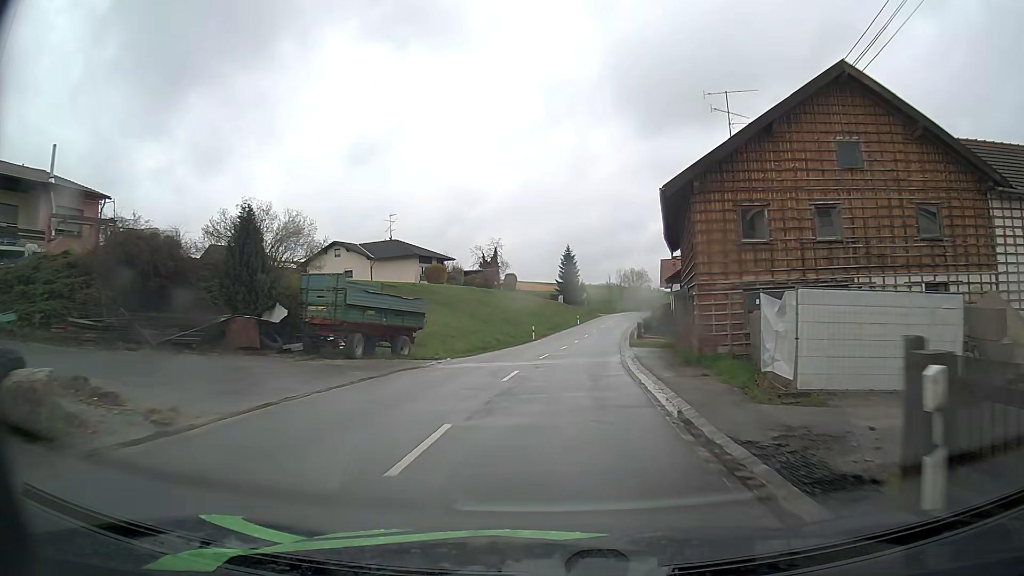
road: secondary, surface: asphalt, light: Day
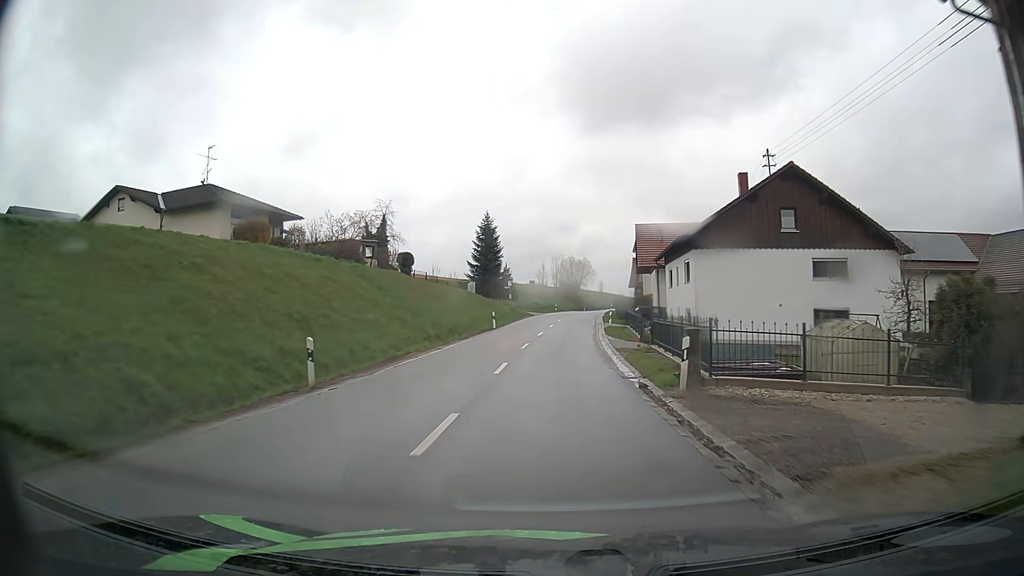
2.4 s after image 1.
(+1.8, +35.5) m; +6°
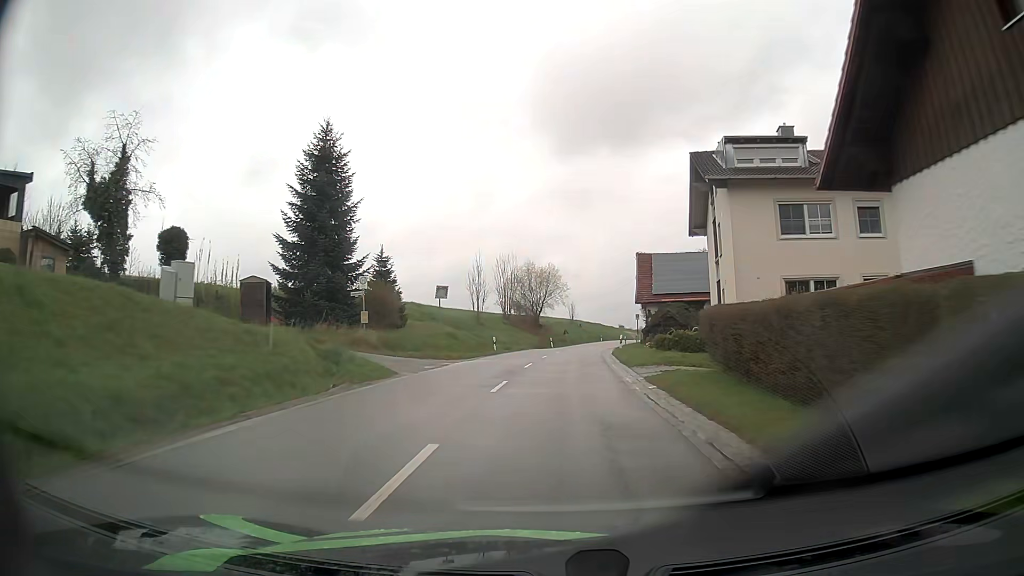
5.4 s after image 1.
(+1.8, +47.6) m; +4°
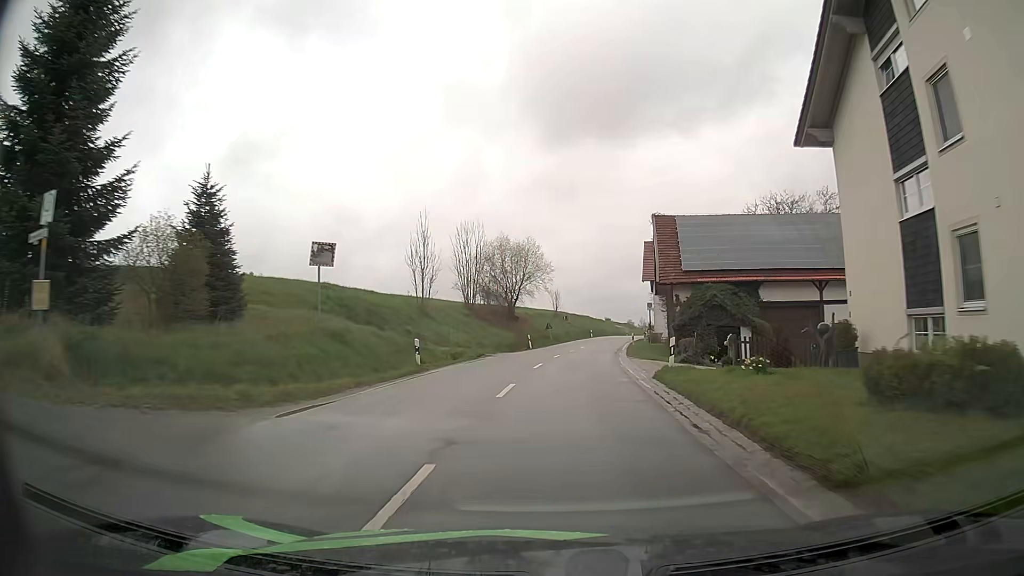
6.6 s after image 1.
(+0.2, +19.1) m; +1°
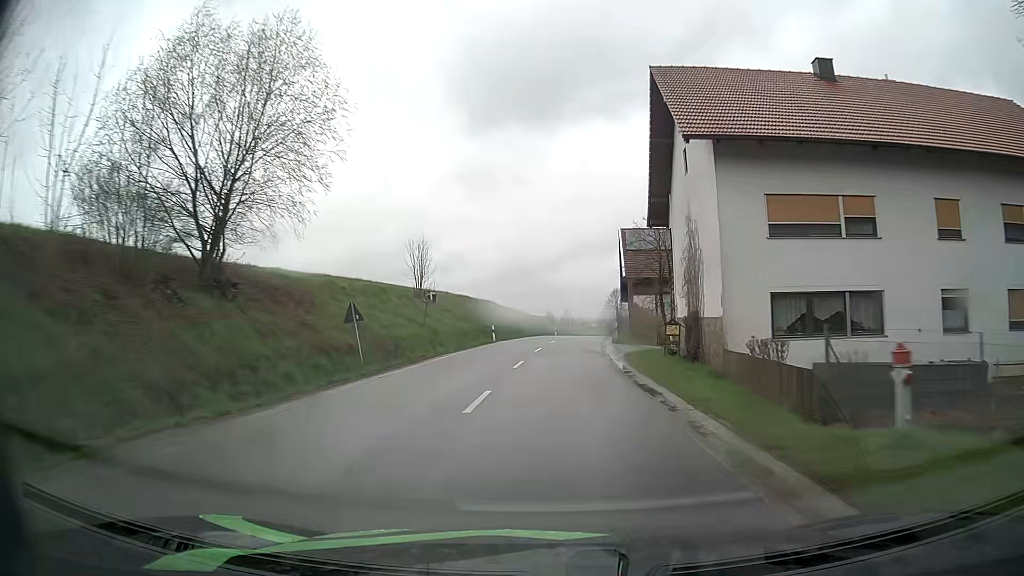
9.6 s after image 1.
(+3.2, +48.3) m; +8°
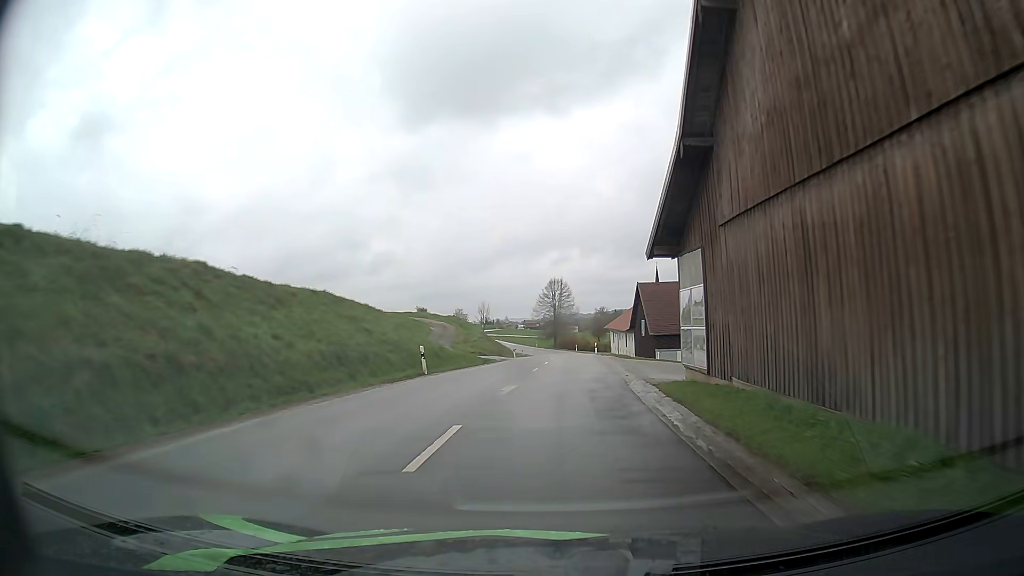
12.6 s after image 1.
(+2.3, +48.8) m; +6°
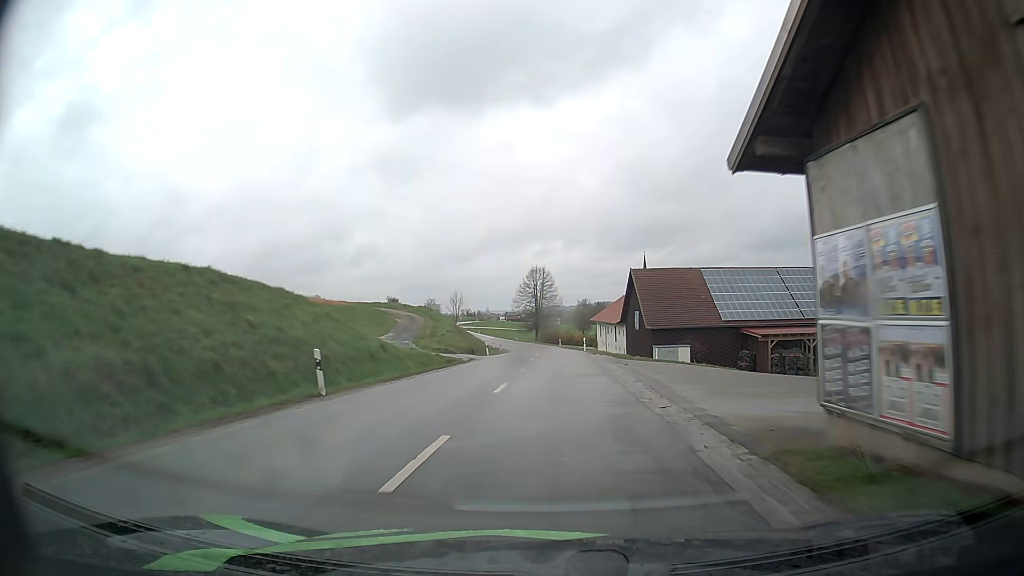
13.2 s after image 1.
(+0.1, +9.7) m; +2°
(0, +10) (0, +20) (+1, +30) (+1, +40) (+1, +50) (0, +60) (0, +70) (-1, +80) (-2, +90) (-4, +100) m
